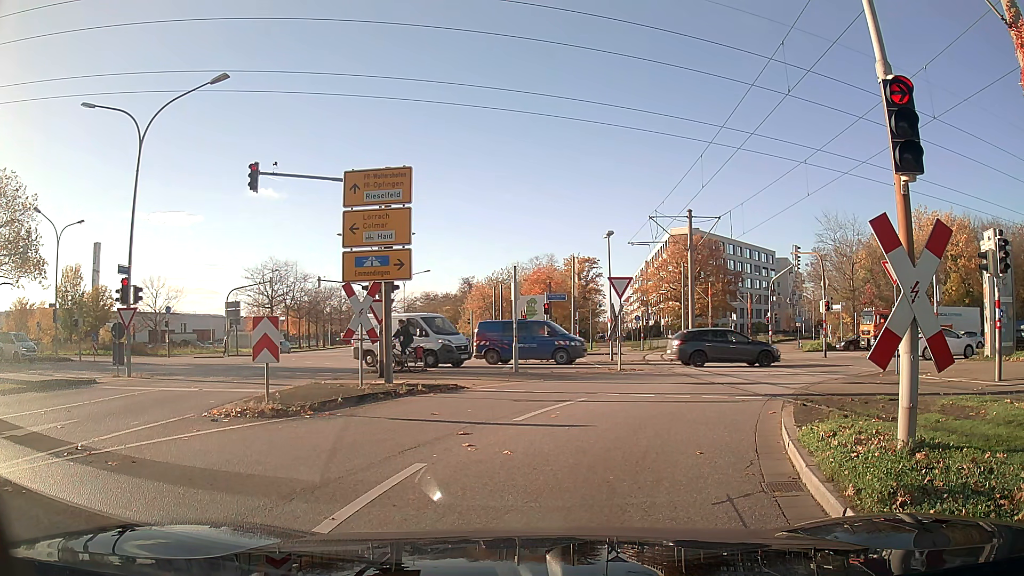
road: tertiary_link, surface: asphalt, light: Day
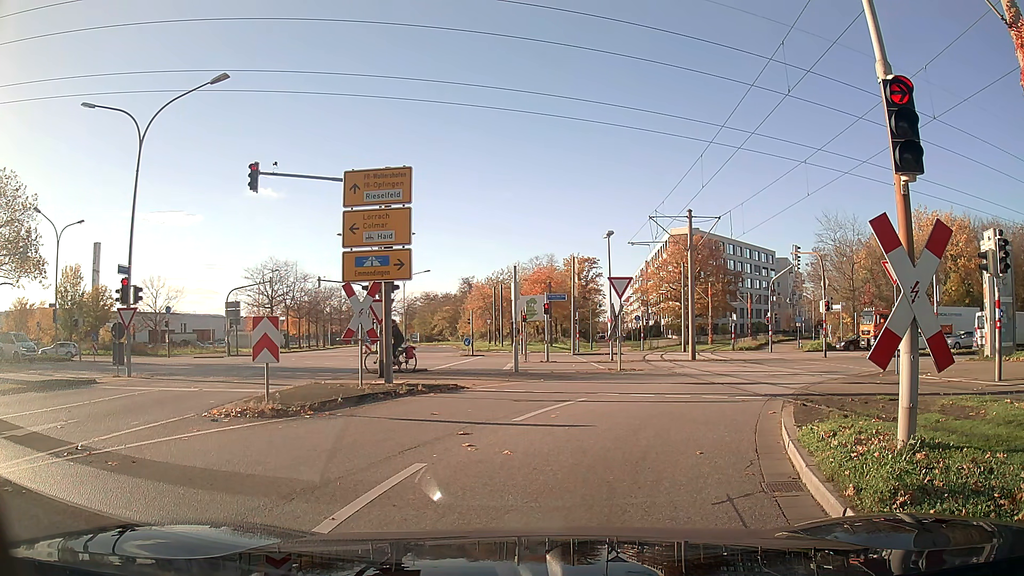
(0.0, 0.0) m; 0°
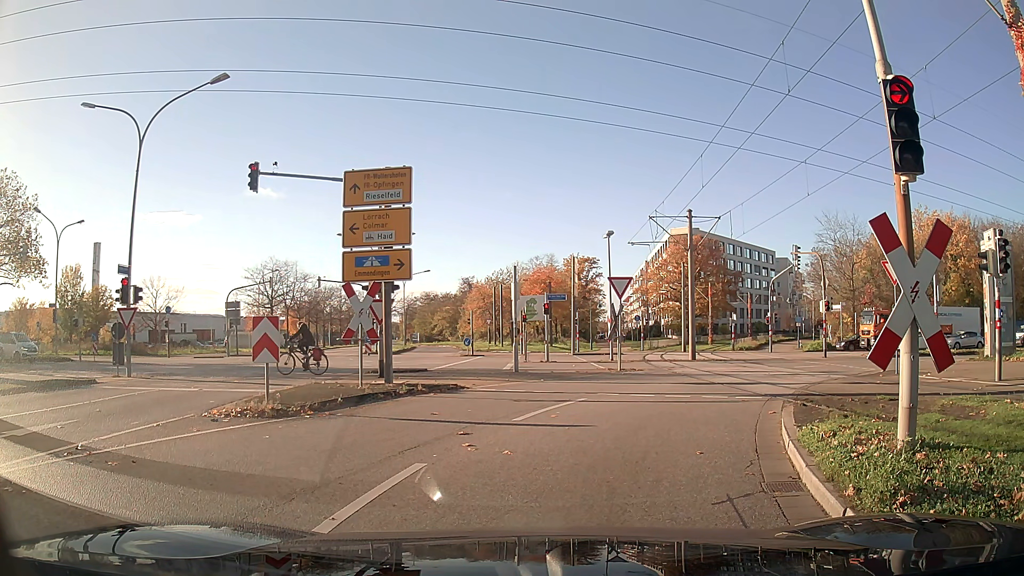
(0.0, 0.0) m; 0°
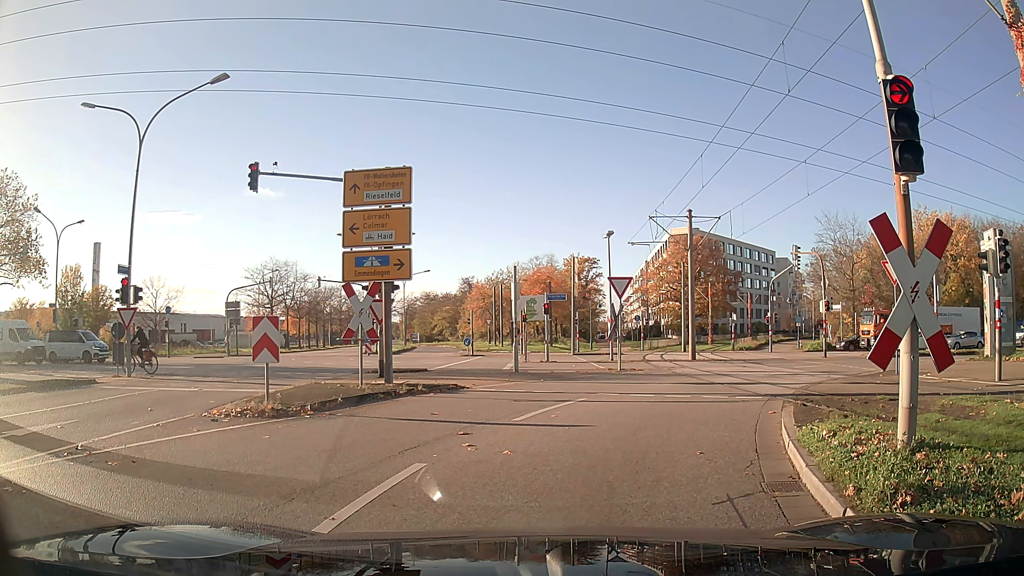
(0.0, 0.0) m; 0°
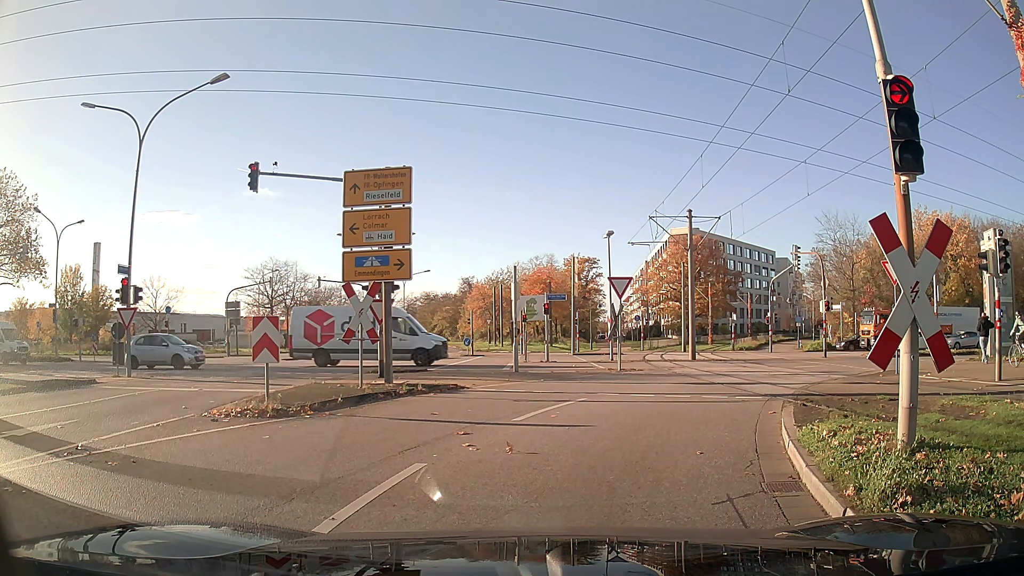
(0.0, 0.0) m; 0°
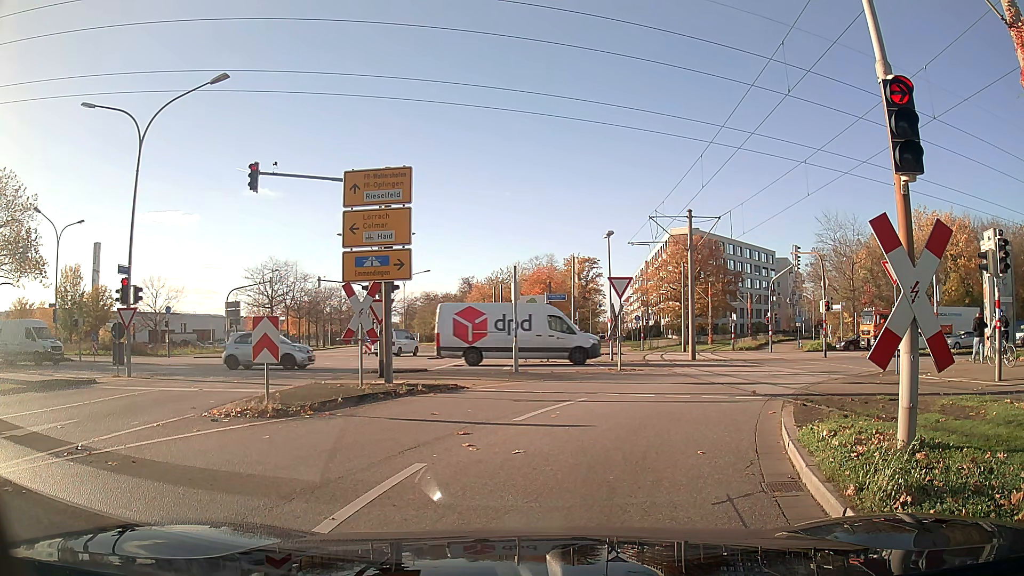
(0.0, 0.0) m; 0°
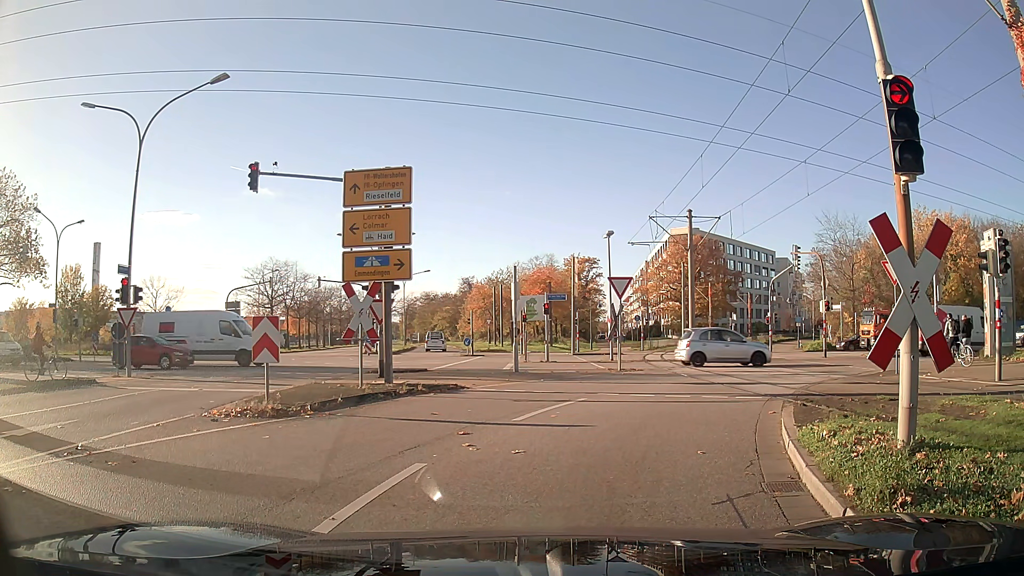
(0.0, 0.0) m; 0°
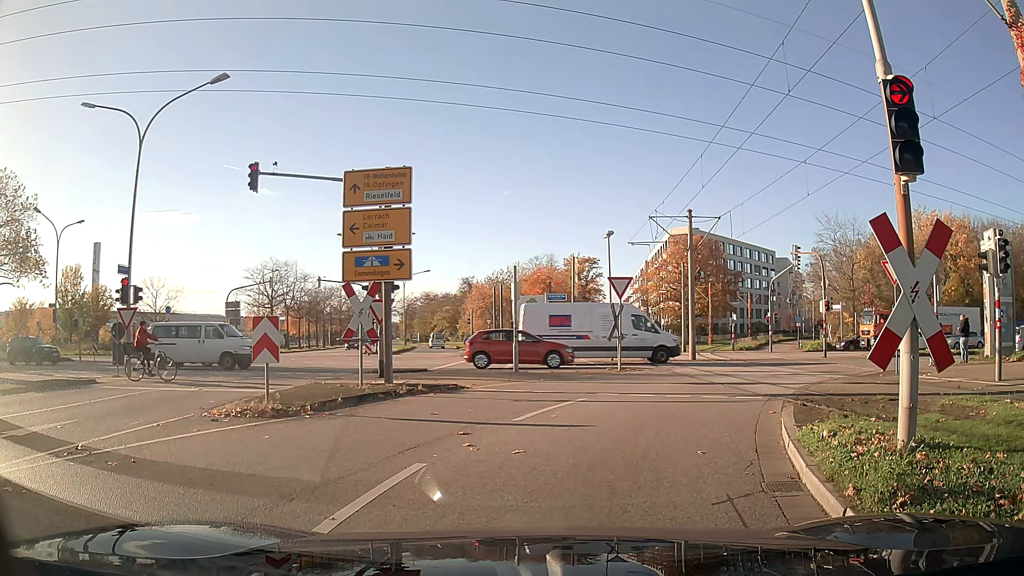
(0.0, 0.0) m; 0°
